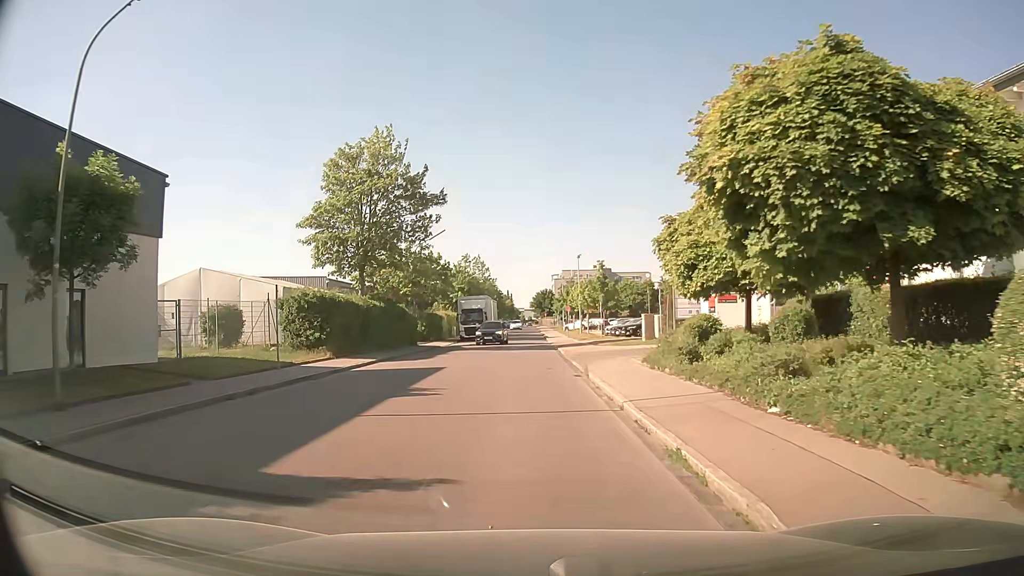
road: residential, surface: asphalt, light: Day
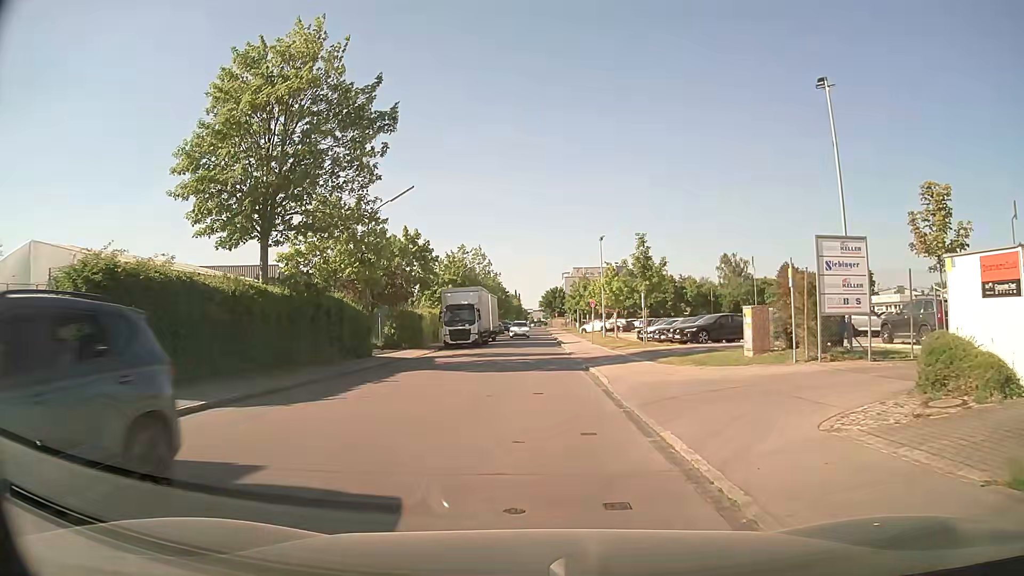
(-0.1, +15.2) m; -1°
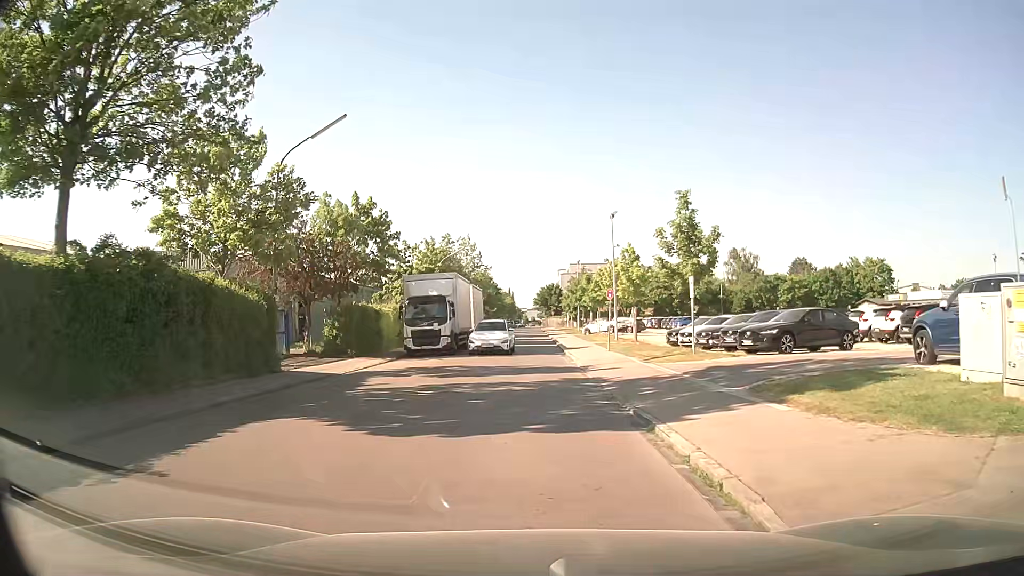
(+0.1, +11.2) m; 0°
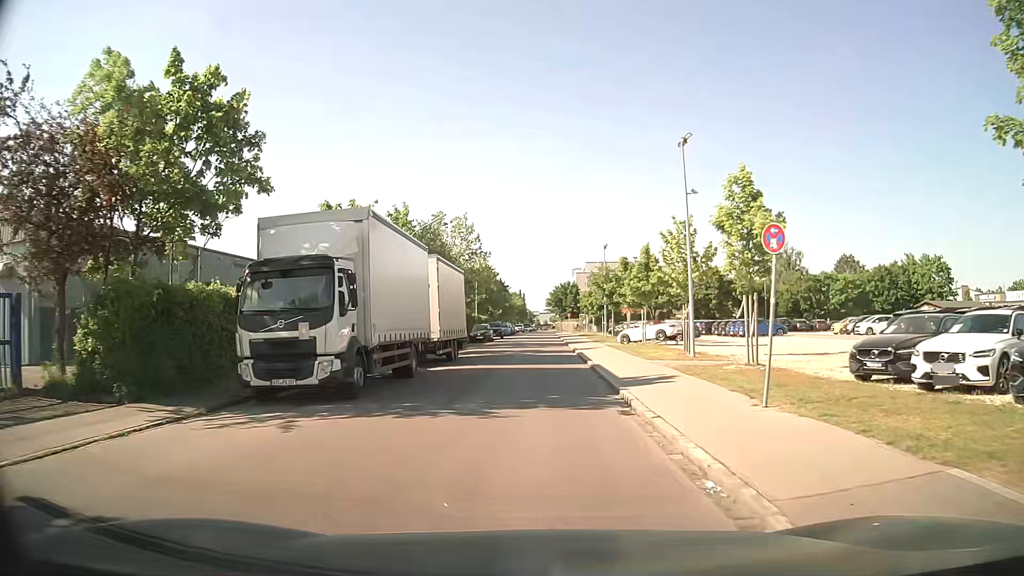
(+0.2, +18.7) m; 0°
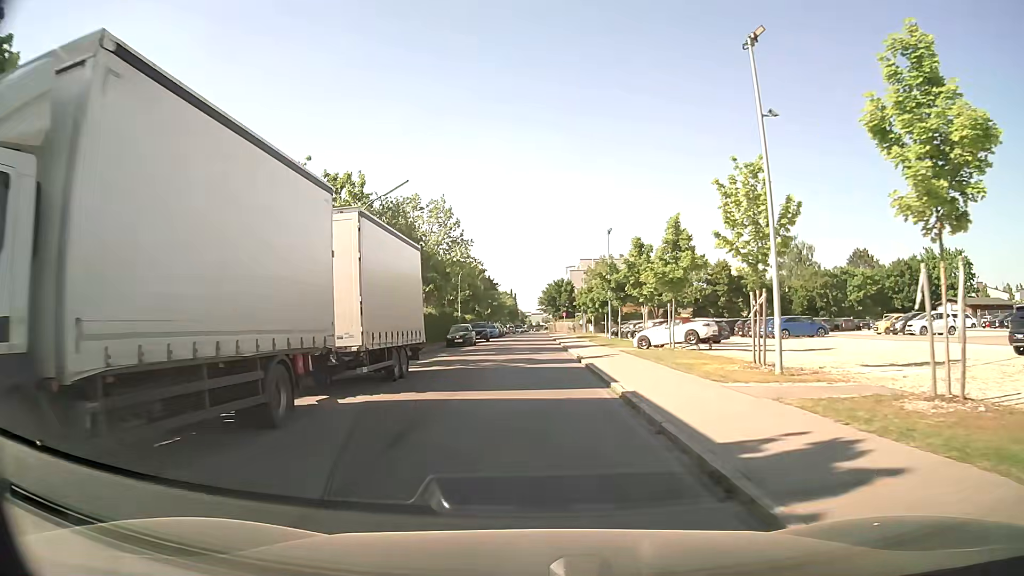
(0.0, +9.7) m; +1°
(0, +10) (0, +20) (0, +30) (0, +40) (0, +50) (0, +60) (0, +70) (0, +80) (0, +90) (-1, +100) m
